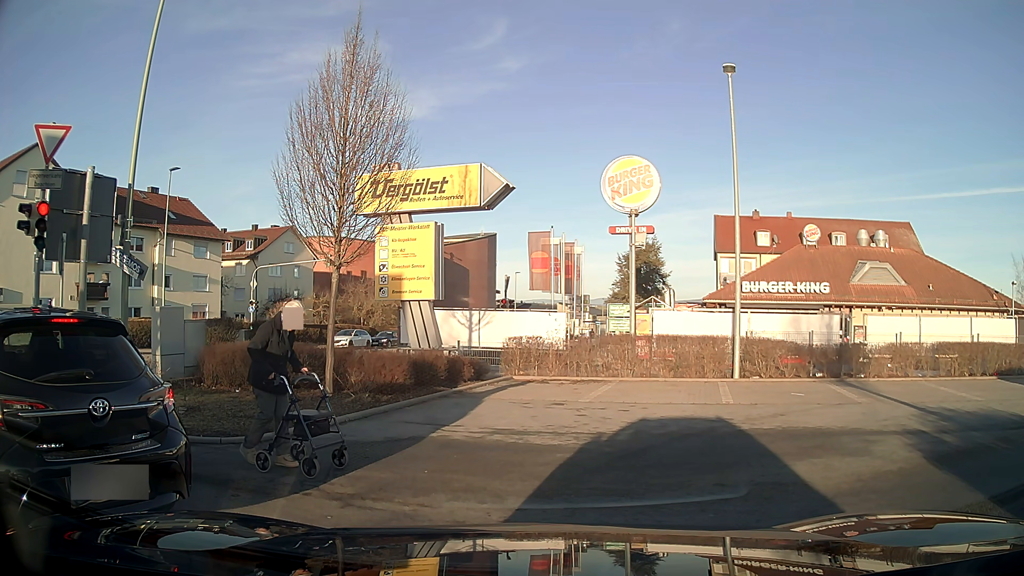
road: tertiary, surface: asphalt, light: Day
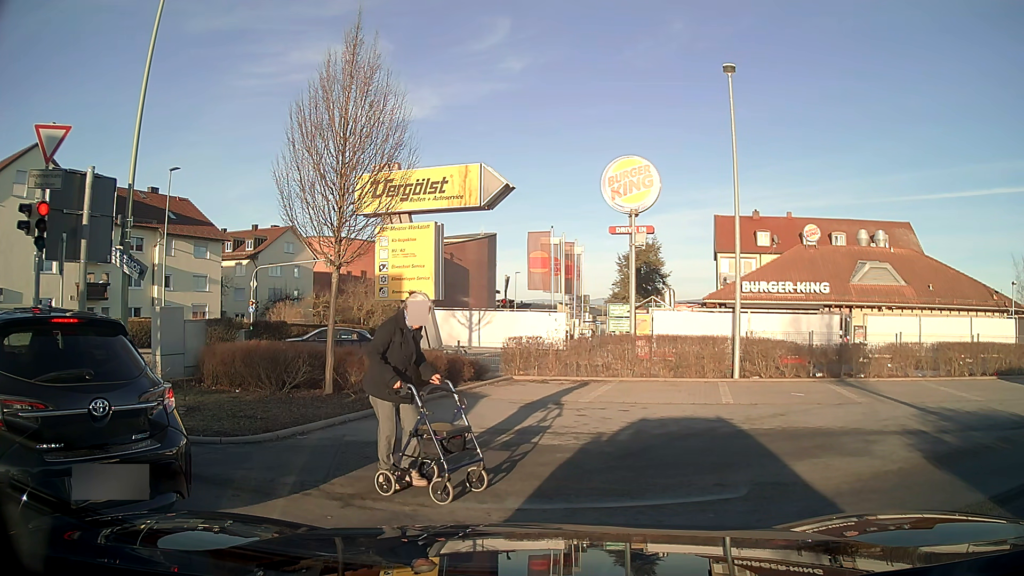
(0.0, 0.0) m; 0°
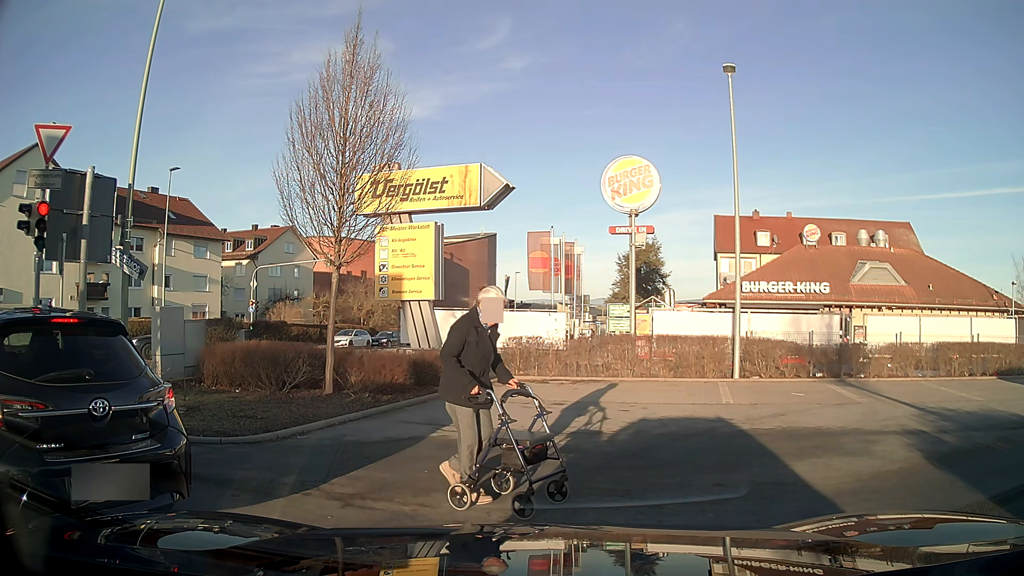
(0.0, 0.0) m; 0°
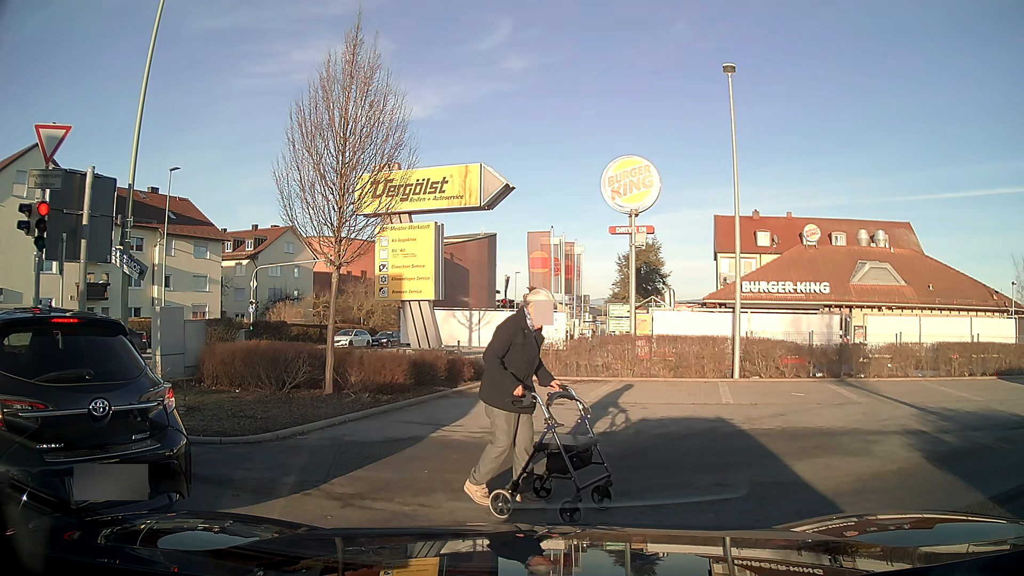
(0.0, 0.0) m; 0°
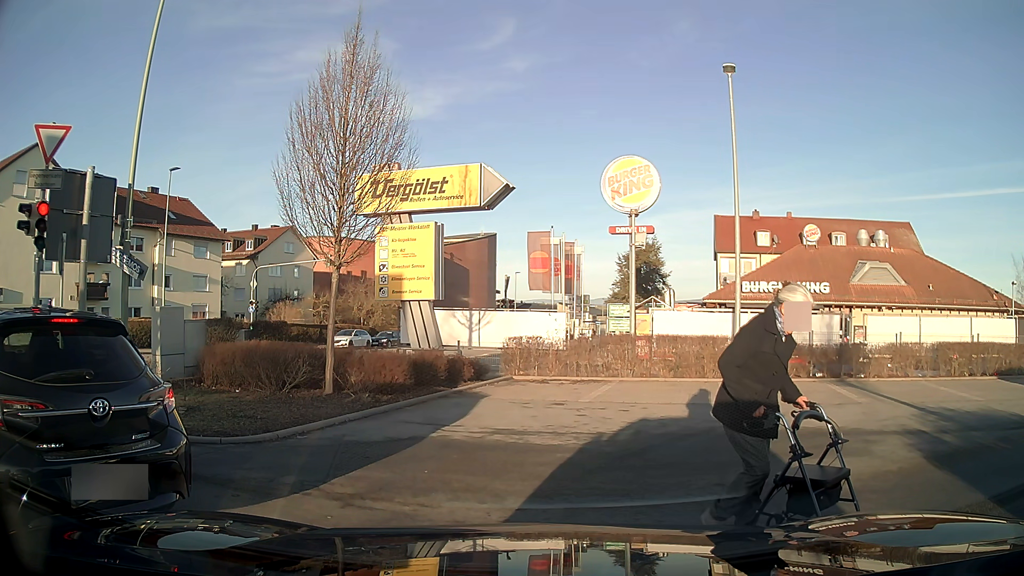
(0.0, 0.0) m; 0°
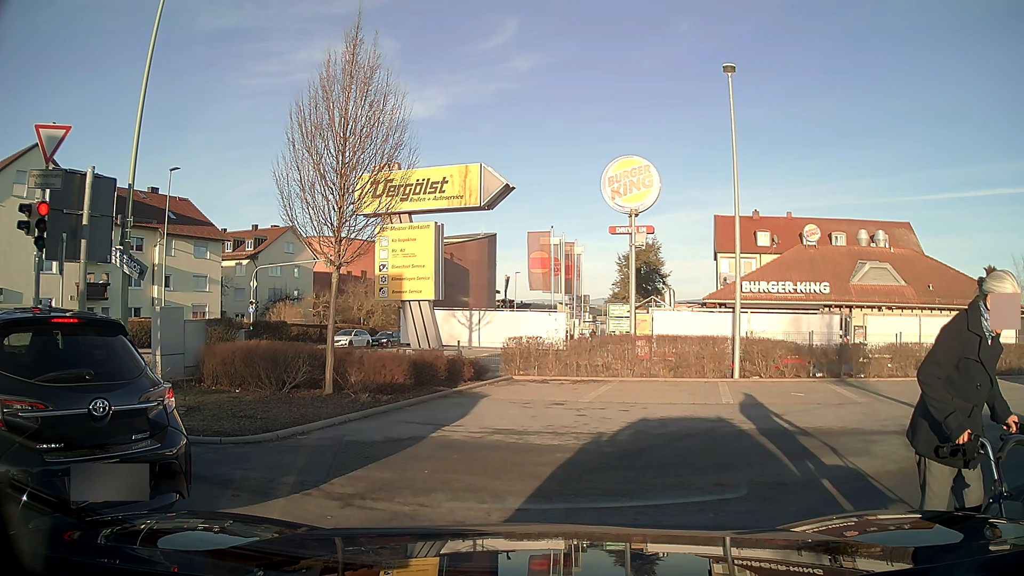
(0.0, 0.0) m; 0°
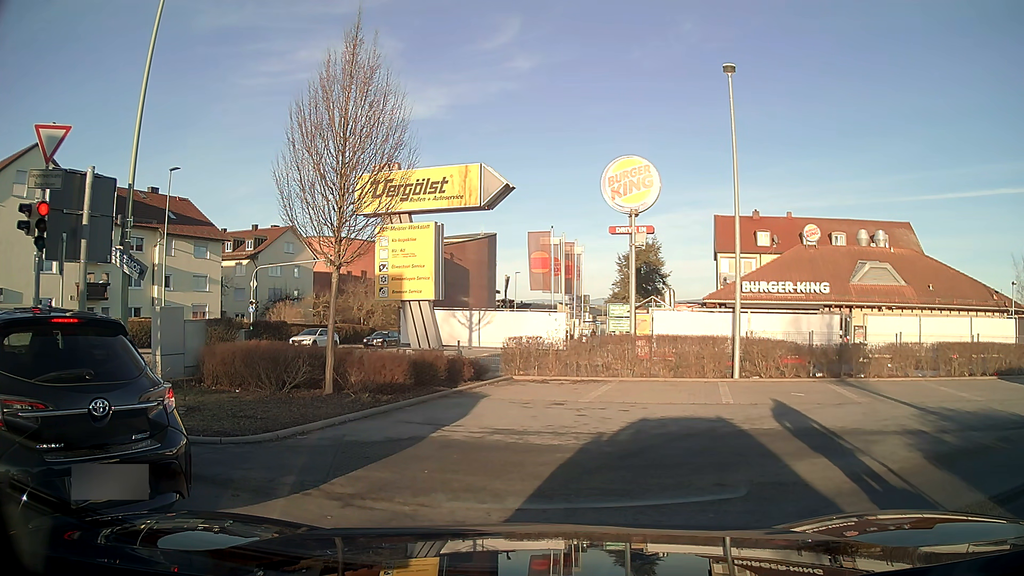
(0.0, 0.0) m; 0°
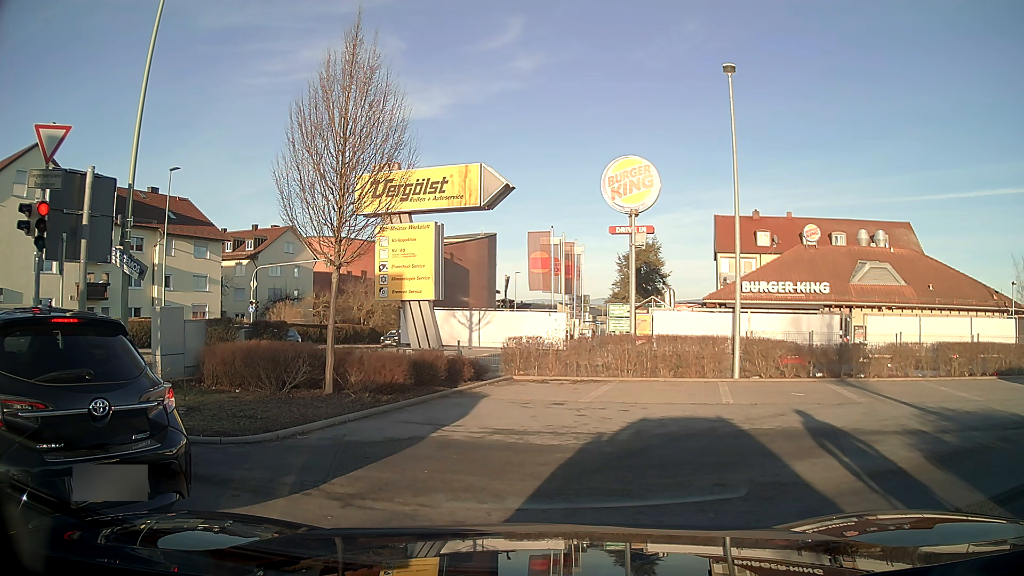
(0.0, 0.0) m; 0°
(-7, +5) (-17, +5) (-24, -2) (-26, -12) (-27, -22) (-27, -32) (-28, -42) (-30, -52) (-32, -62) (-34, -71) m
